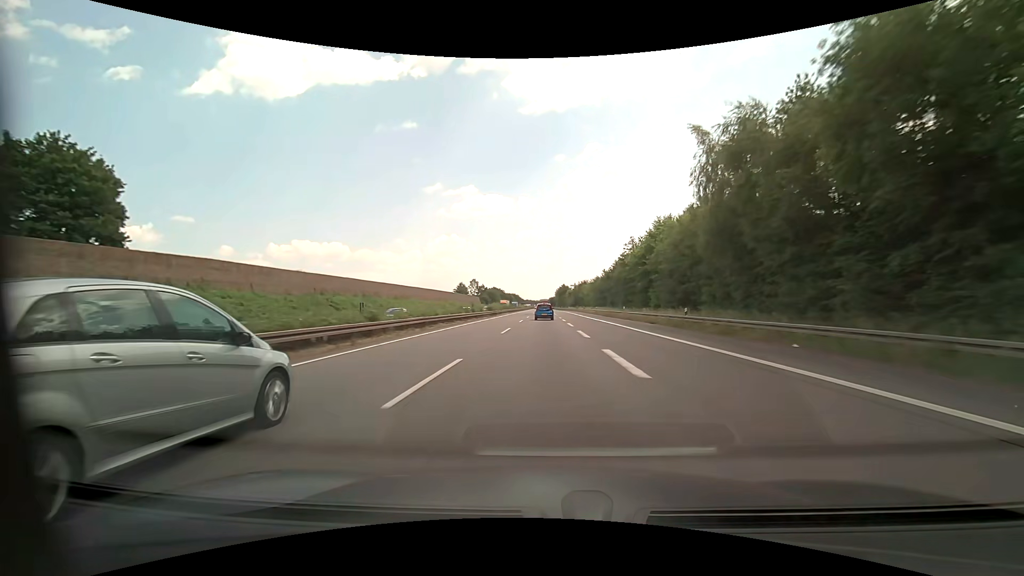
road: motorway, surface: asphalt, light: Day
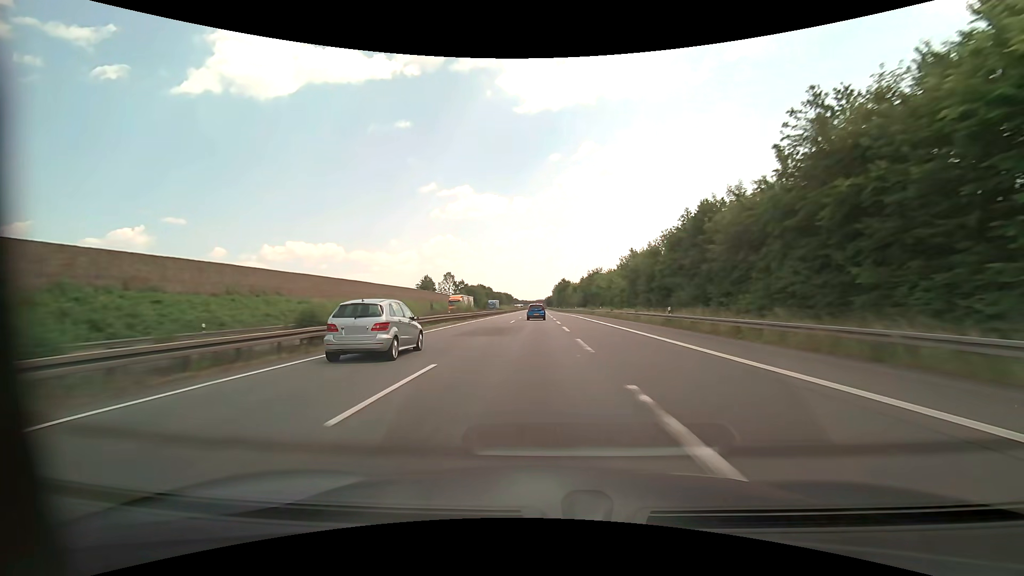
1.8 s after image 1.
(+0.3, +54.8) m; +1°
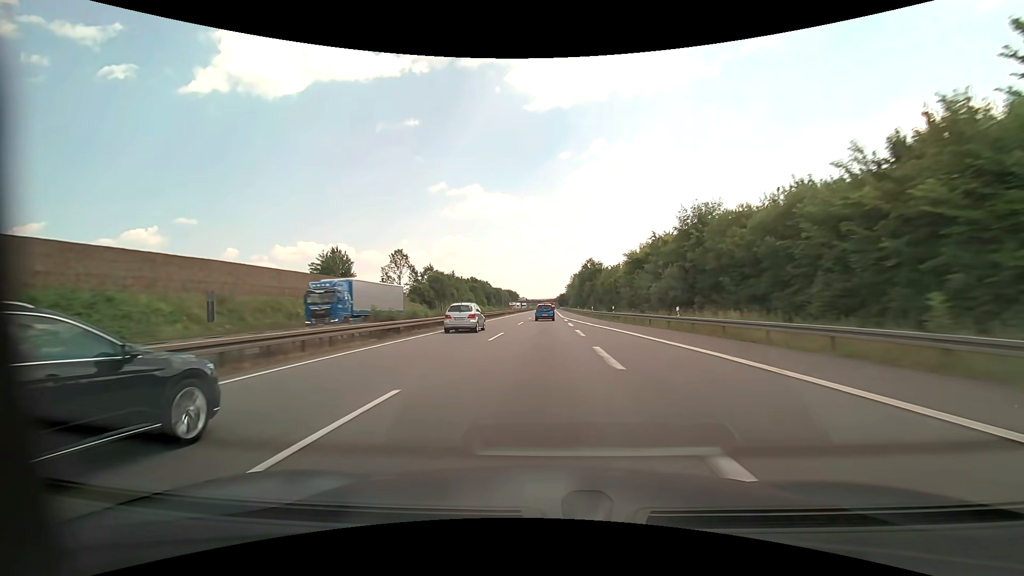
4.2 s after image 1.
(-0.7, +75.8) m; -1°
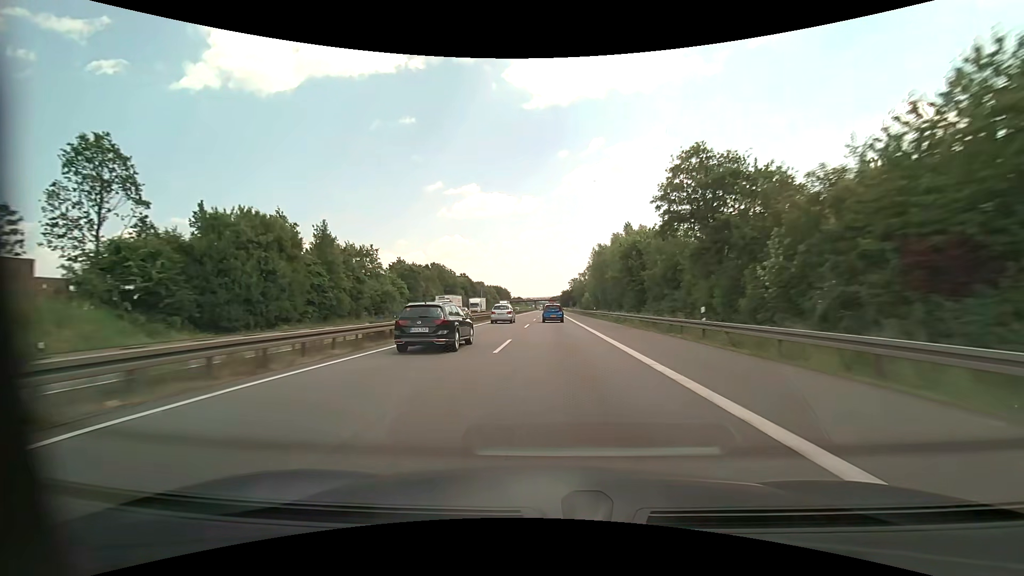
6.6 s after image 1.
(-0.1, +77.8) m; 0°
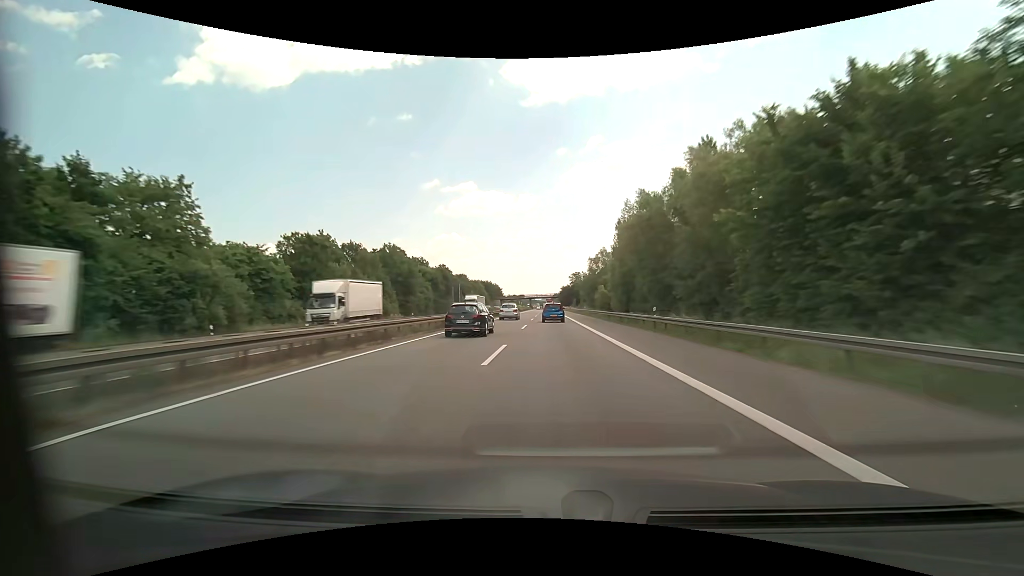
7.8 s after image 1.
(+0.1, +39.0) m; 0°
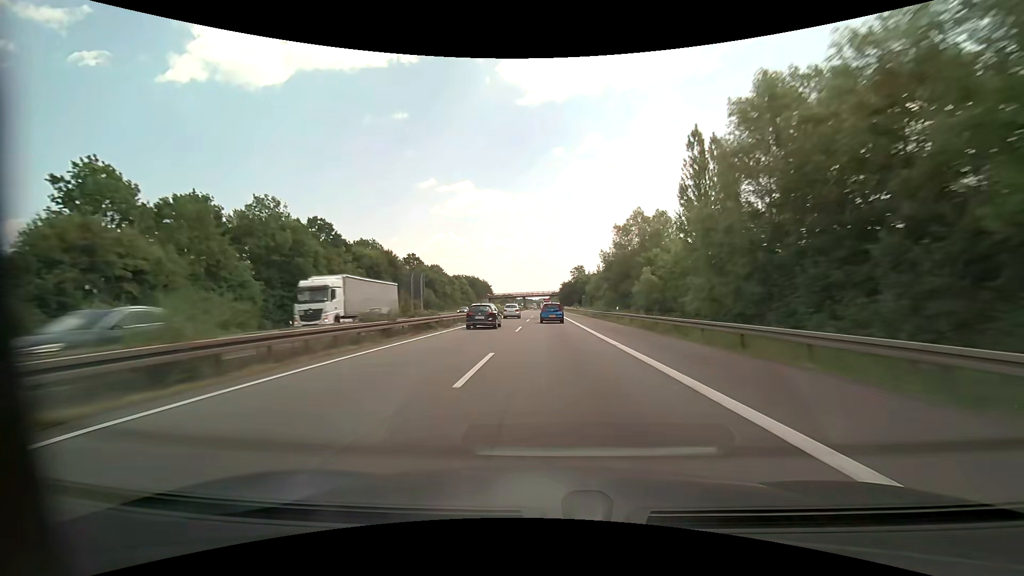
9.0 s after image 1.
(0.0, +38.8) m; 0°
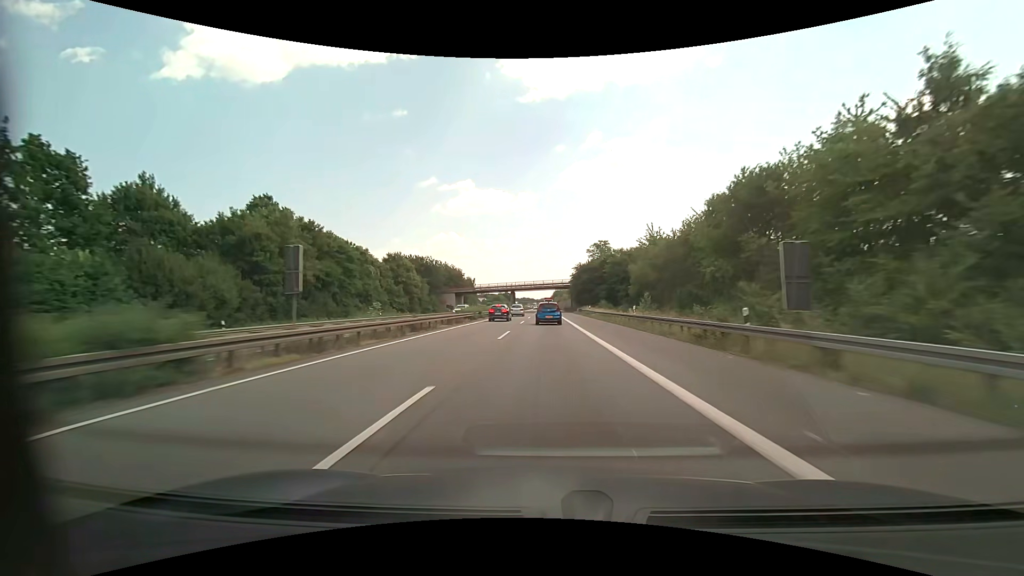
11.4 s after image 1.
(+0.1, +77.2) m; 0°
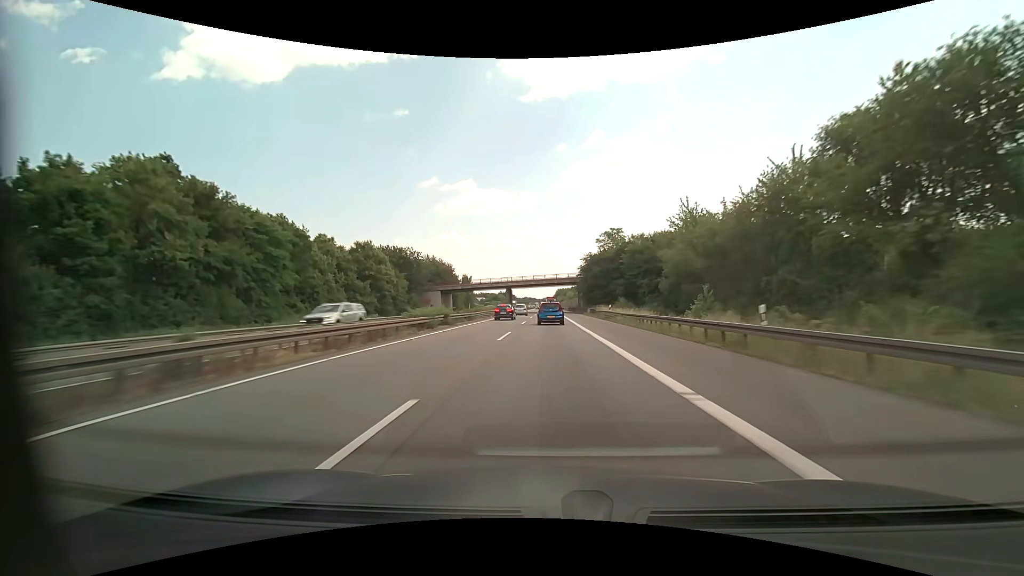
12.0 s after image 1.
(0.0, +19.2) m; 0°
(0, +10) (0, +20) (0, +30) (0, +40) (0, +50) (0, +60) (0, +70) (0, +80) (0, +90) (0, +100) m
